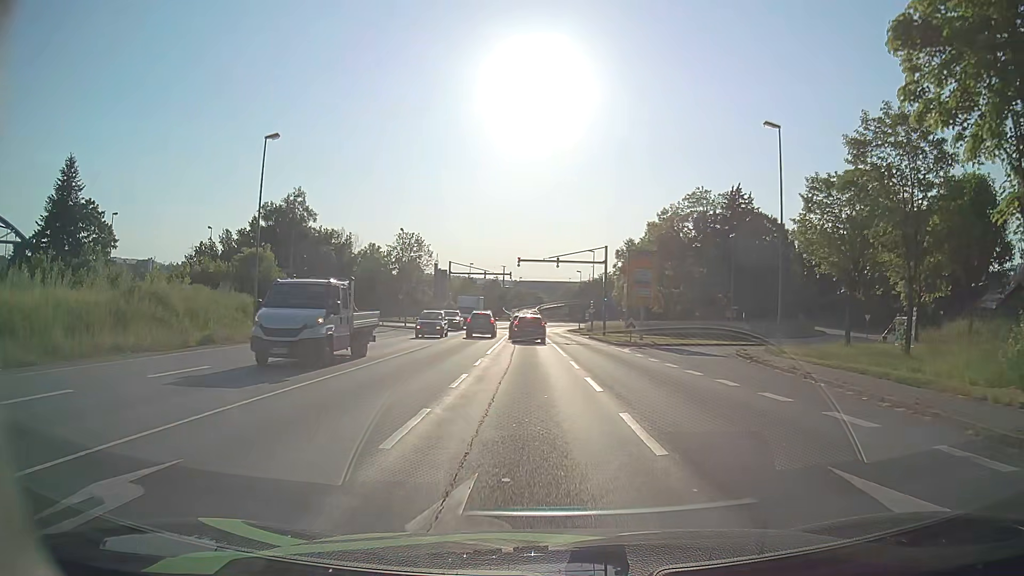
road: primary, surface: asphalt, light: Day
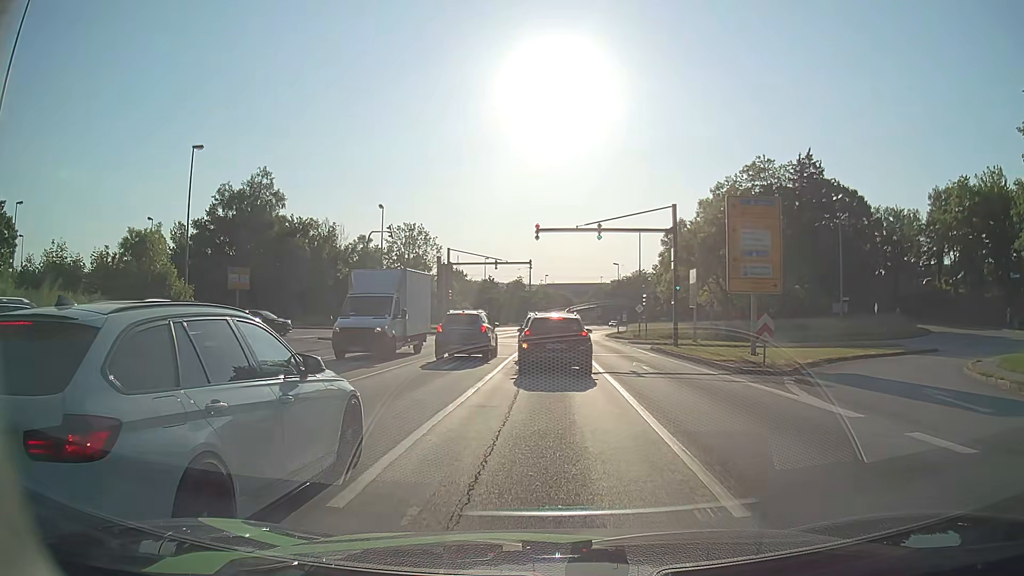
(-0.4, +19.5) m; -2°
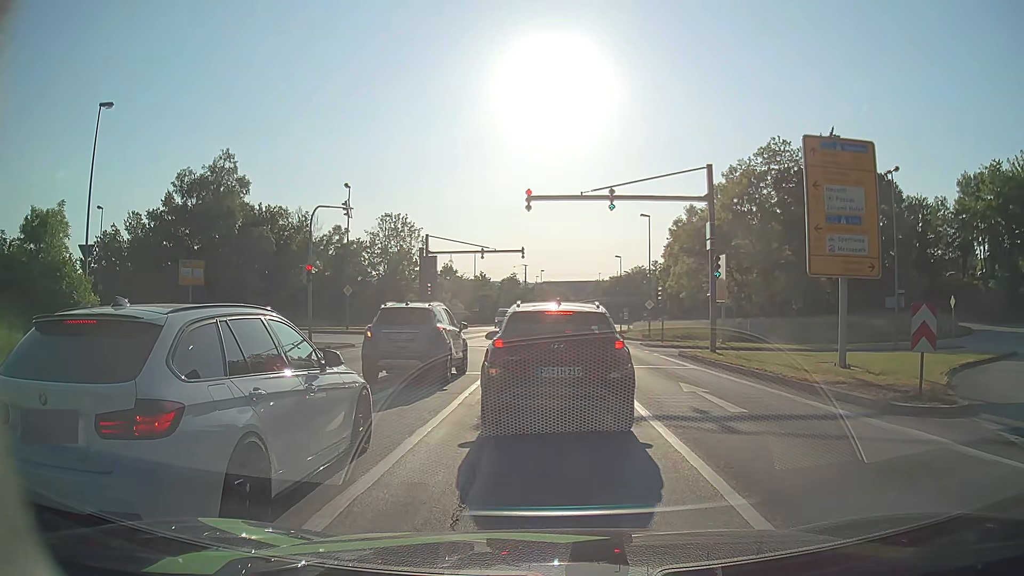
(0.0, +8.1) m; 0°
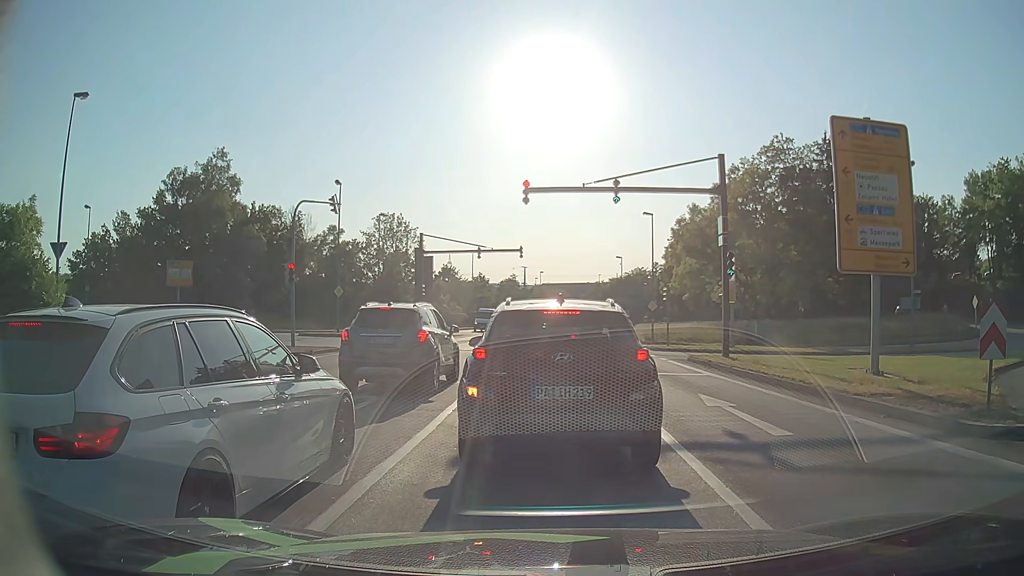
(0.0, +1.8) m; +2°
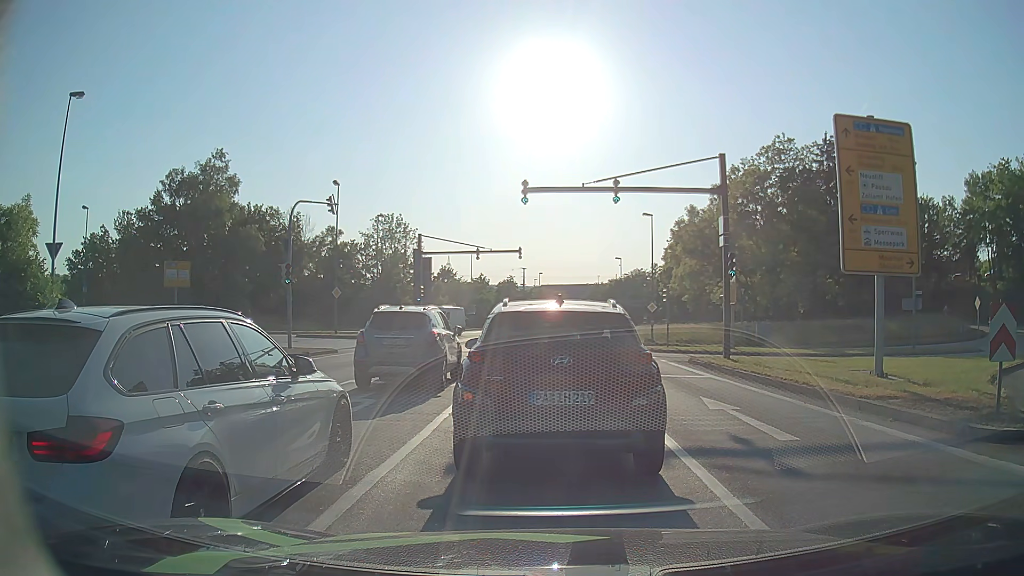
(0.0, +0.3) m; 0°
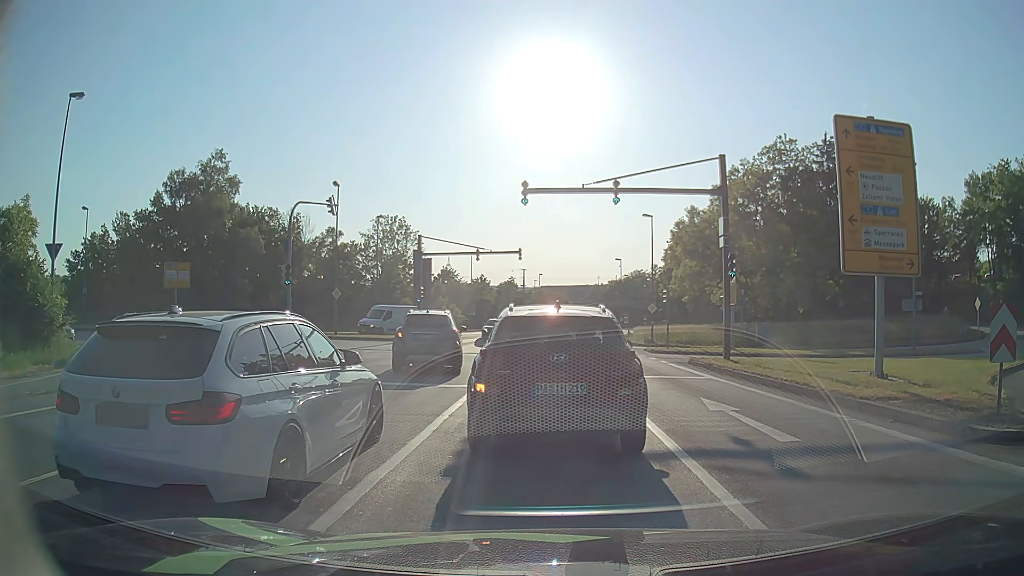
(0.0, 0.0) m; 0°
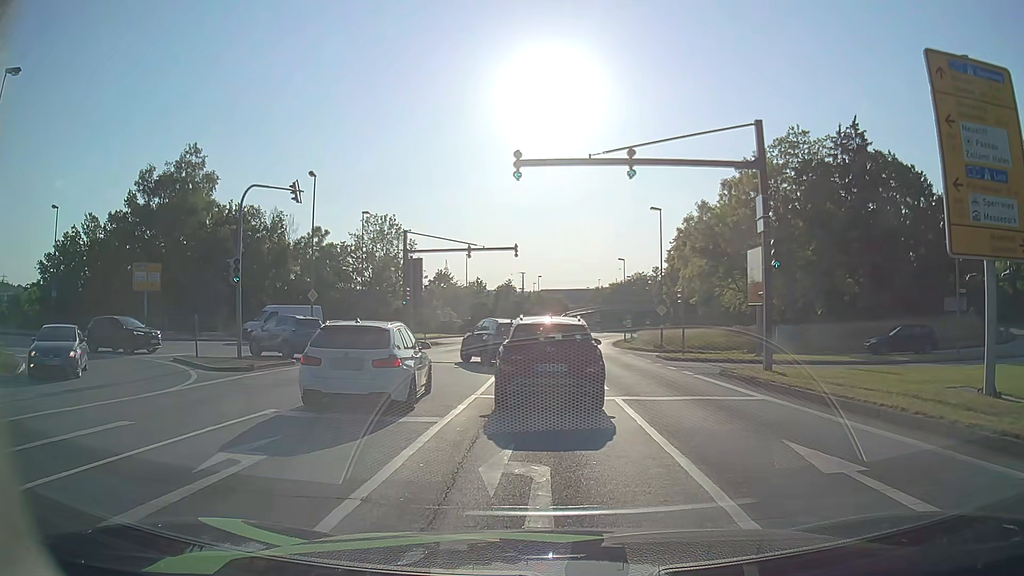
(-0.1, +5.1) m; -1°
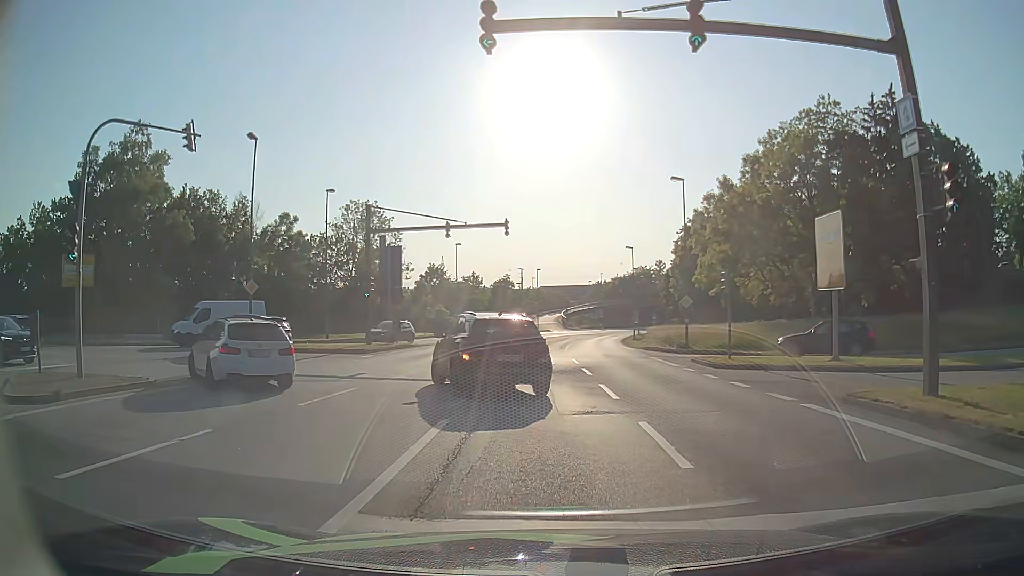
(0.0, +9.0) m; 0°
